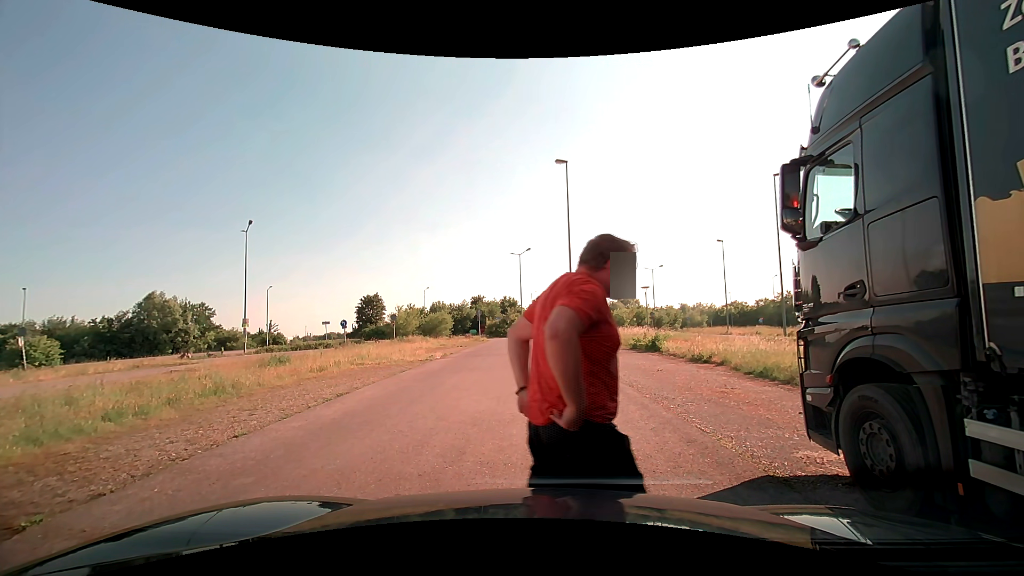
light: Day
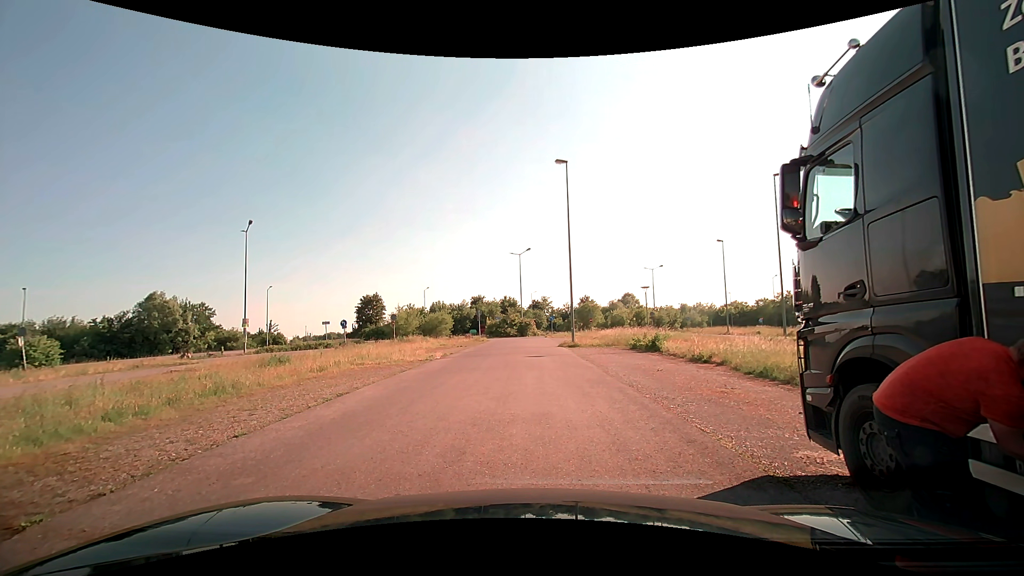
(0.0, 0.0) m; 0°
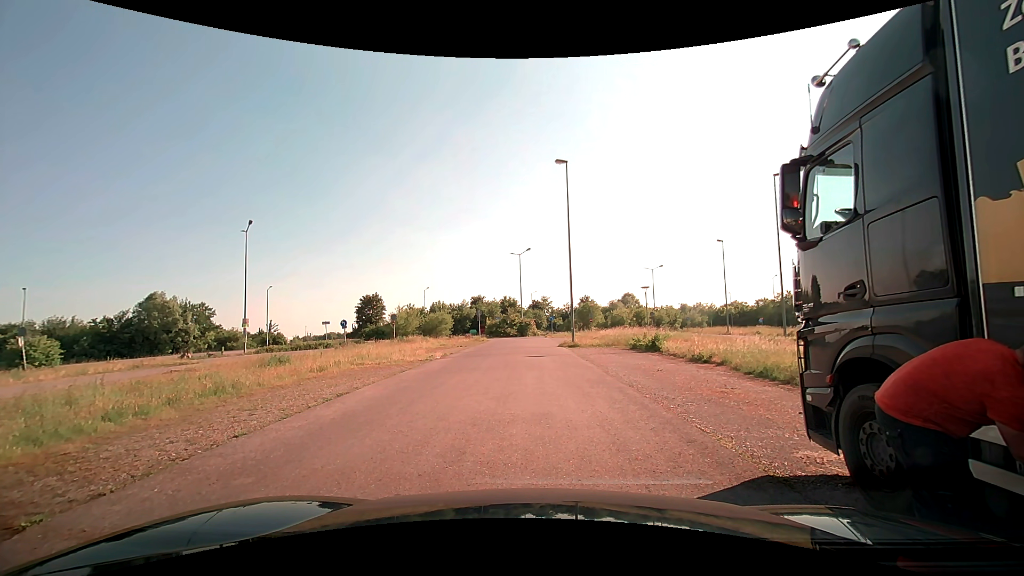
(0.0, 0.0) m; 0°
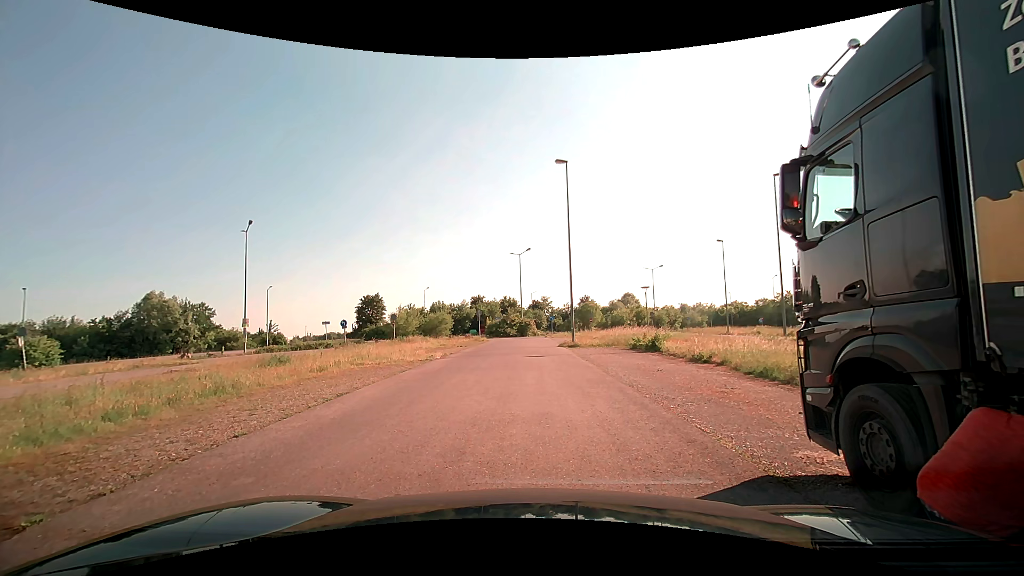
(0.0, 0.0) m; 0°
